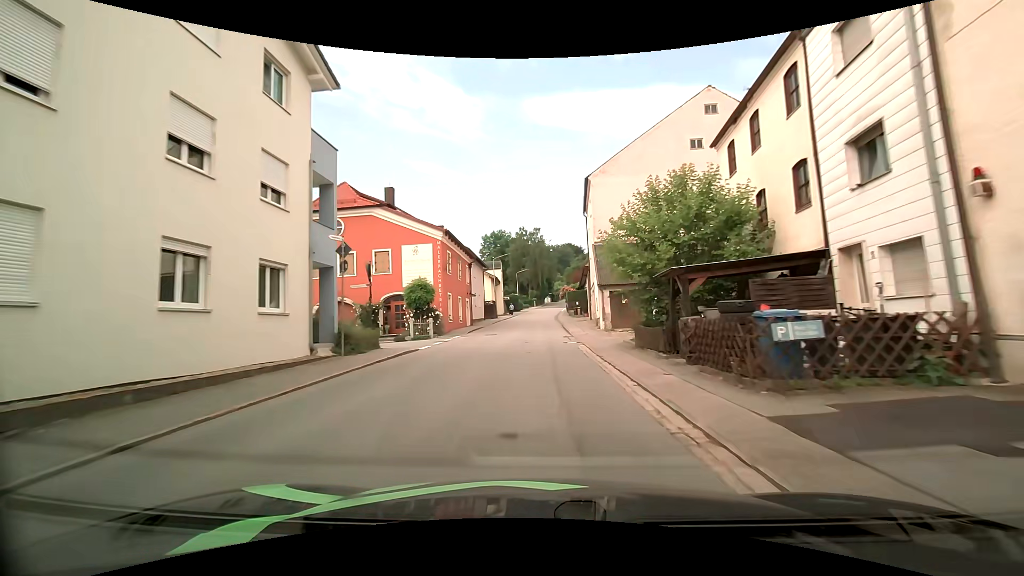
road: tertiary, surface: asphalt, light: Day
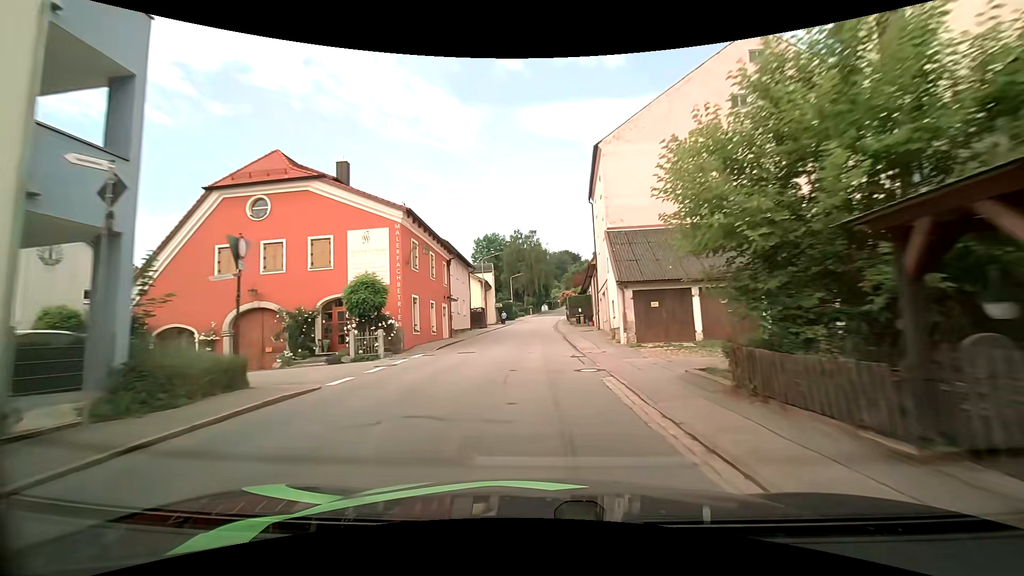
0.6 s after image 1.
(0.0, +8.7) m; 0°
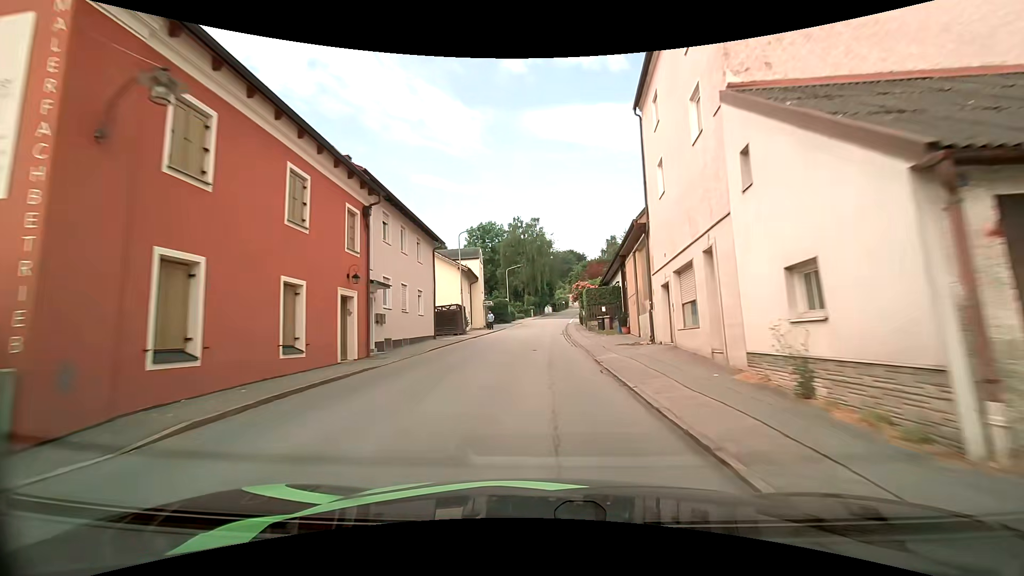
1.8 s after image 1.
(0.0, +17.3) m; 0°
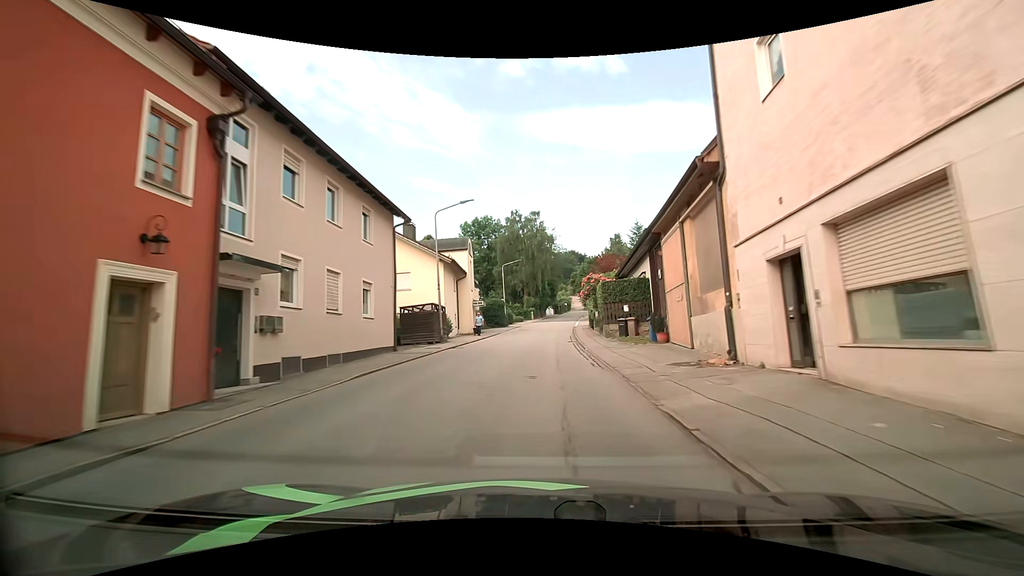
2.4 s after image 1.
(-0.1, +8.6) m; -1°
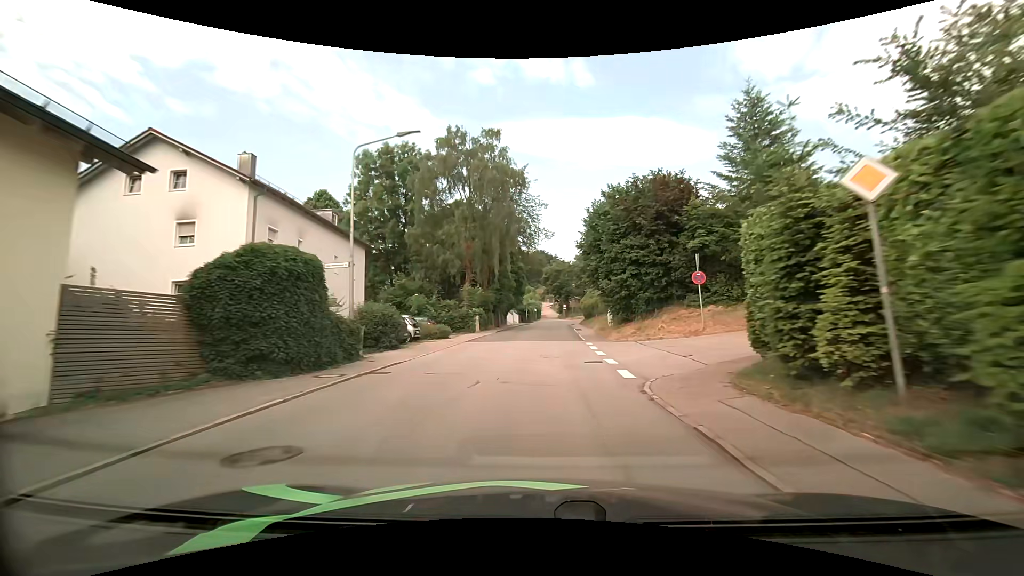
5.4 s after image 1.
(+1.2, +42.1) m; +4°
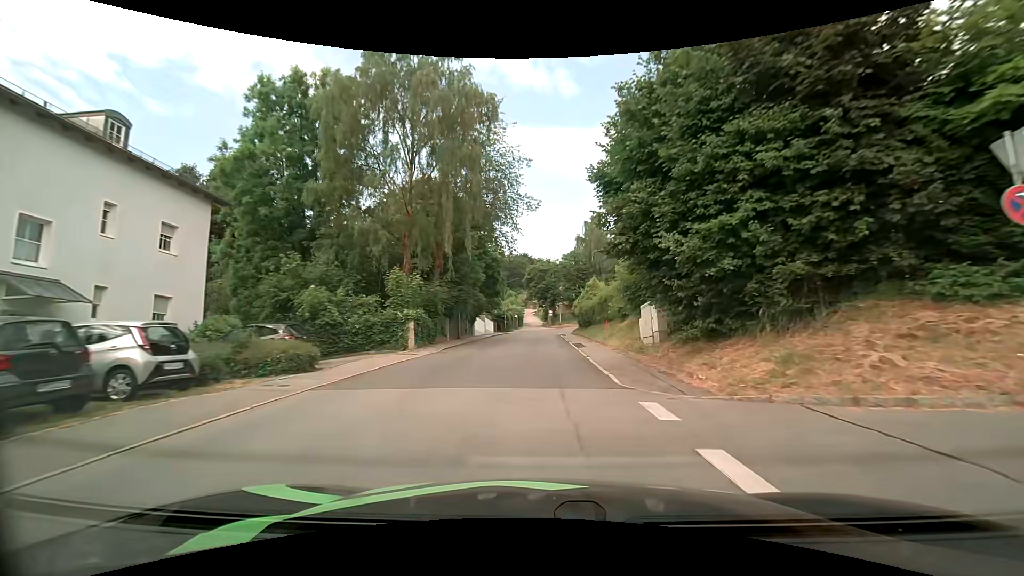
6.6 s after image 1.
(+0.3, +16.4) m; +2°
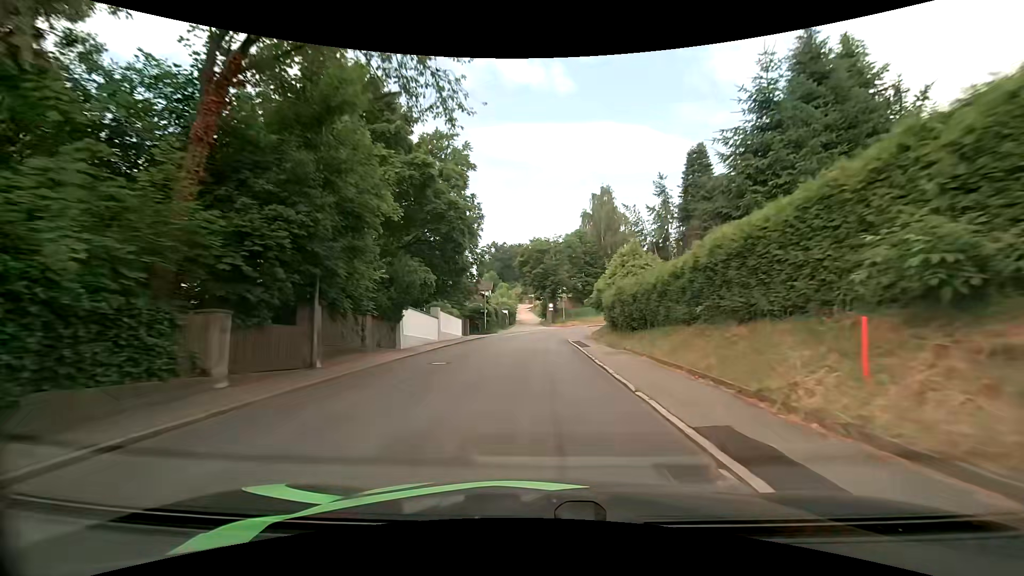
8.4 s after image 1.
(+0.1, +23.2) m; +1°
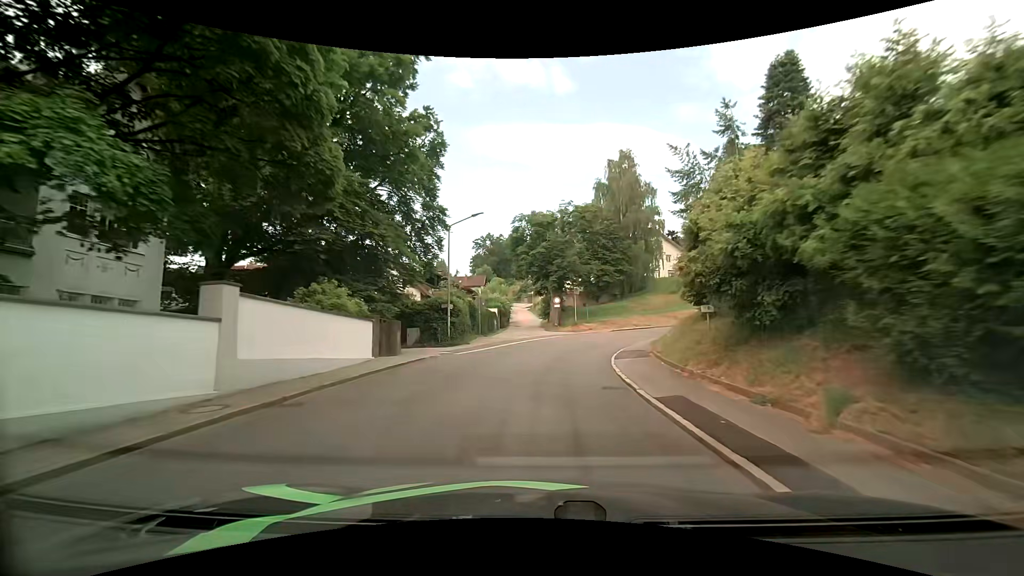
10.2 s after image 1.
(-0.1, +20.7) m; 0°
(0, +10) (+1, +20) (+2, +30) (+6, +39) (+12, +47) (+19, +54) (+28, +59) (+37, +62) (+47, +65) (+57, +67) m
